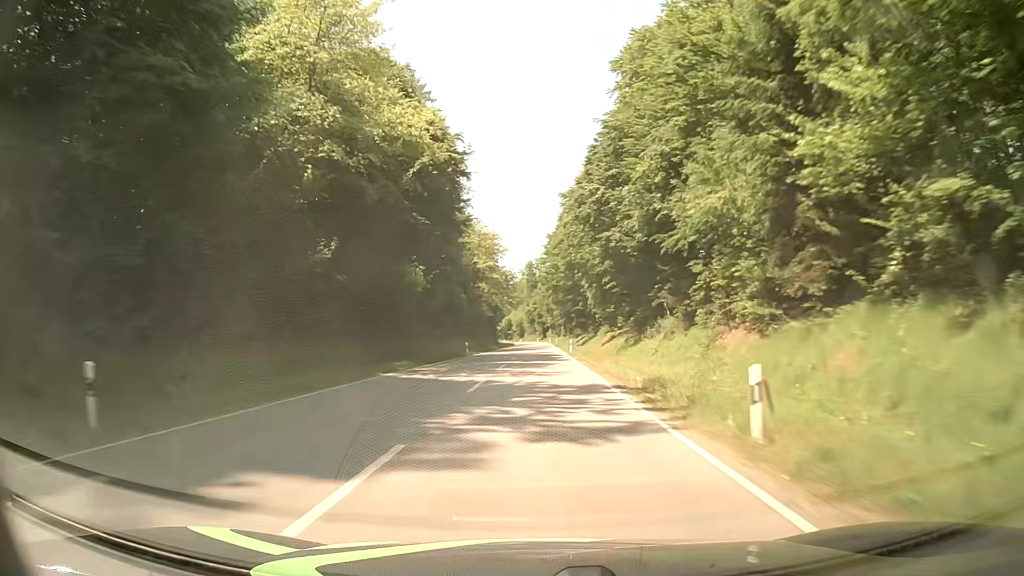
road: secondary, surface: asphalt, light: Day
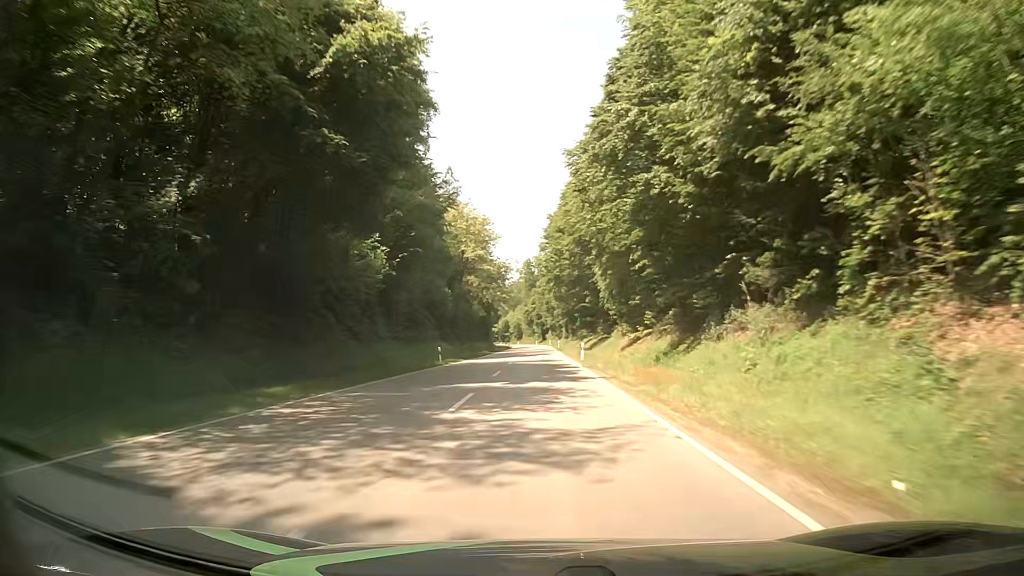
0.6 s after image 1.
(0.0, +15.8) m; 0°
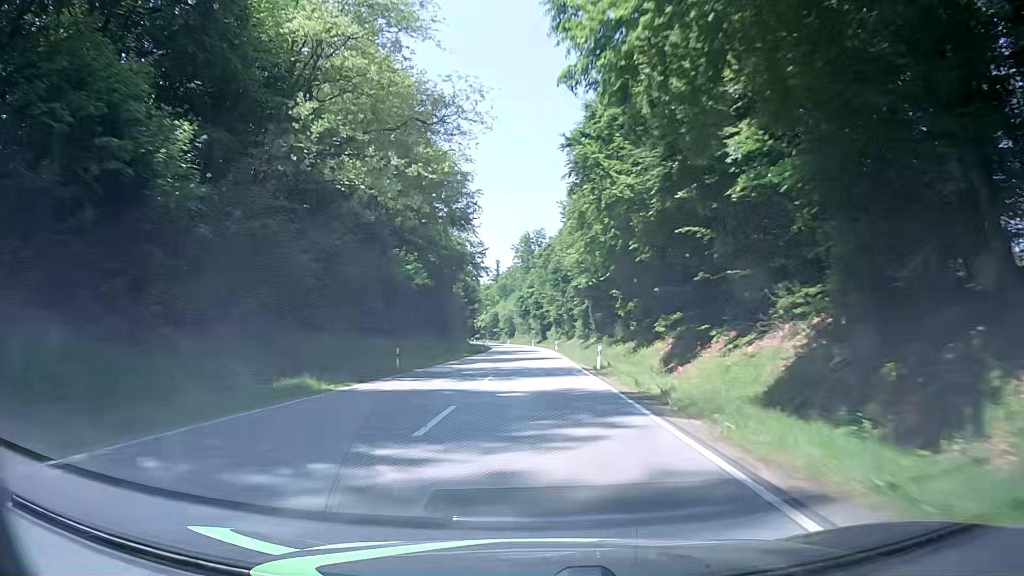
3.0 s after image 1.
(+0.3, +63.2) m; 0°
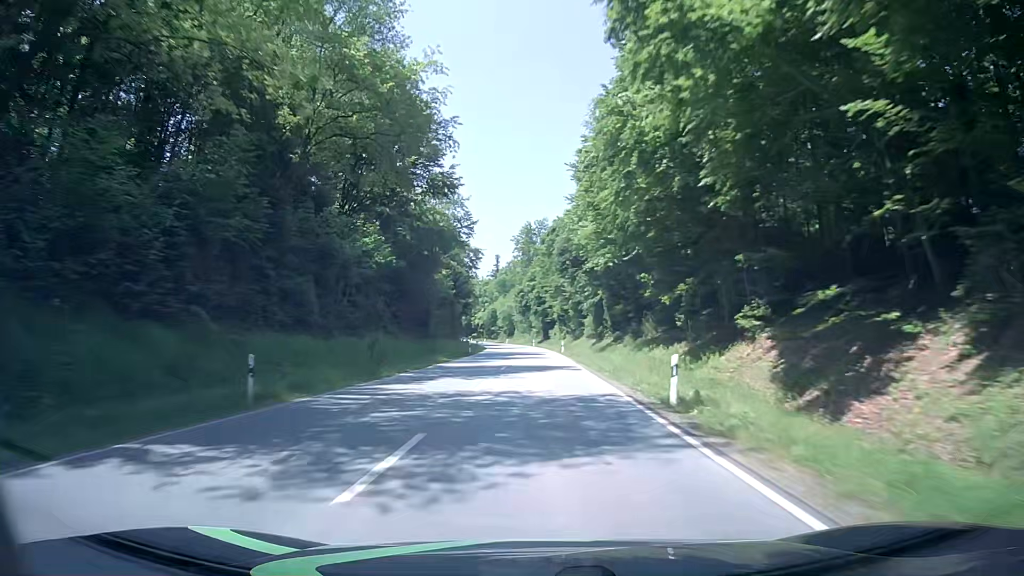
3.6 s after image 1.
(0.0, +15.8) m; 0°
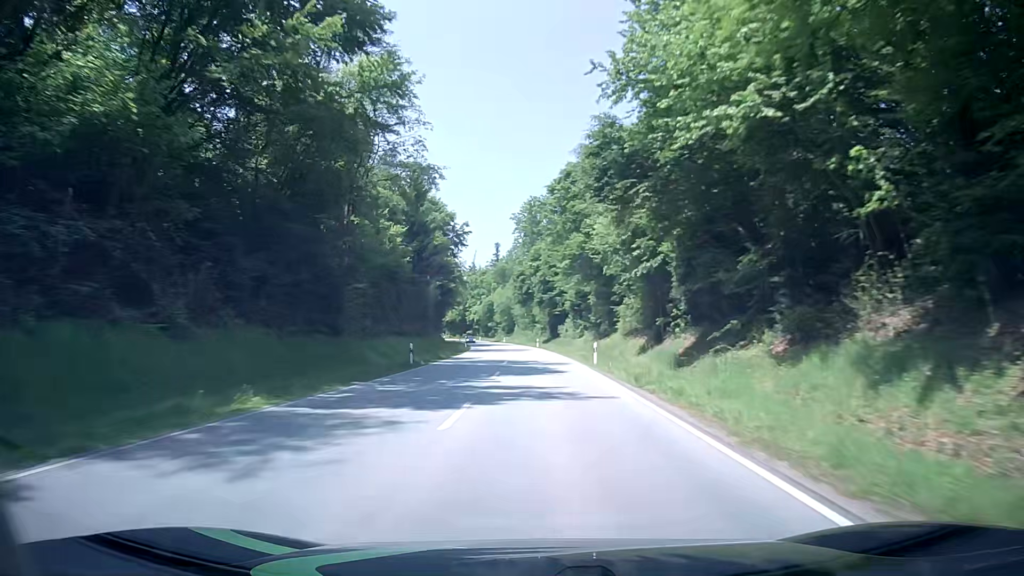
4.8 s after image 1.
(0.0, +31.6) m; 0°
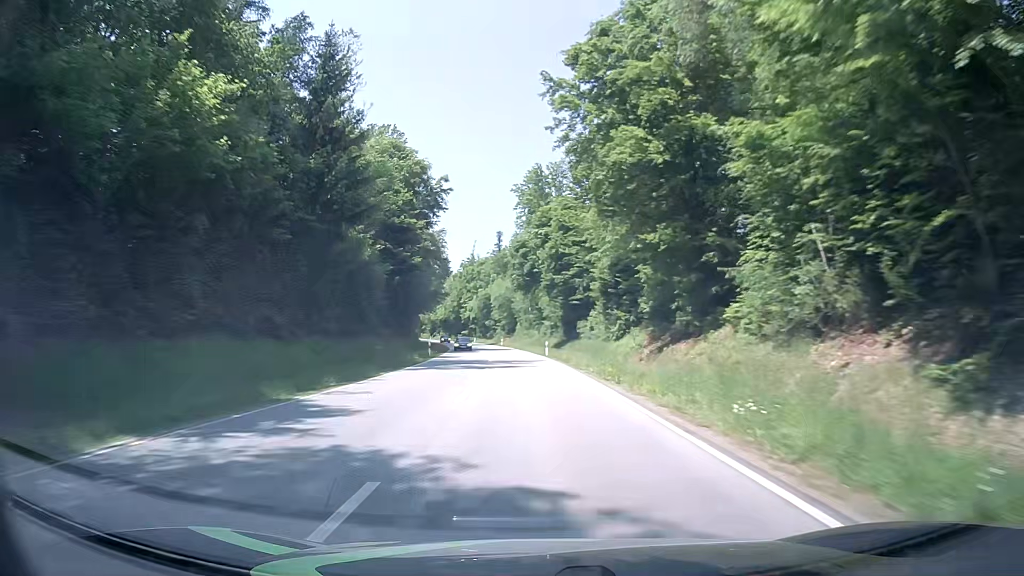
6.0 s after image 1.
(-0.1, +31.7) m; -1°
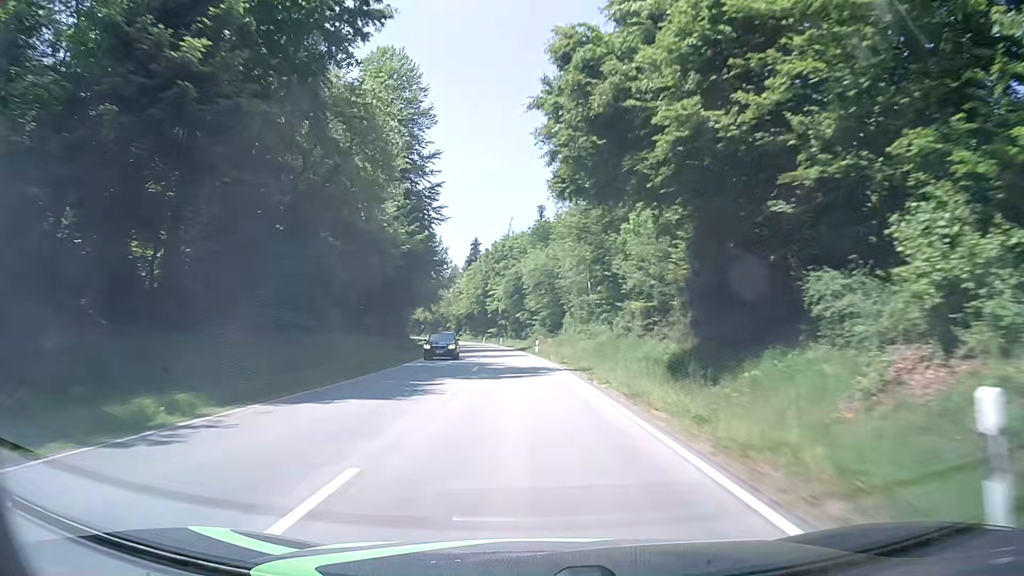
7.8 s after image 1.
(-1.5, +47.5) m; -4°
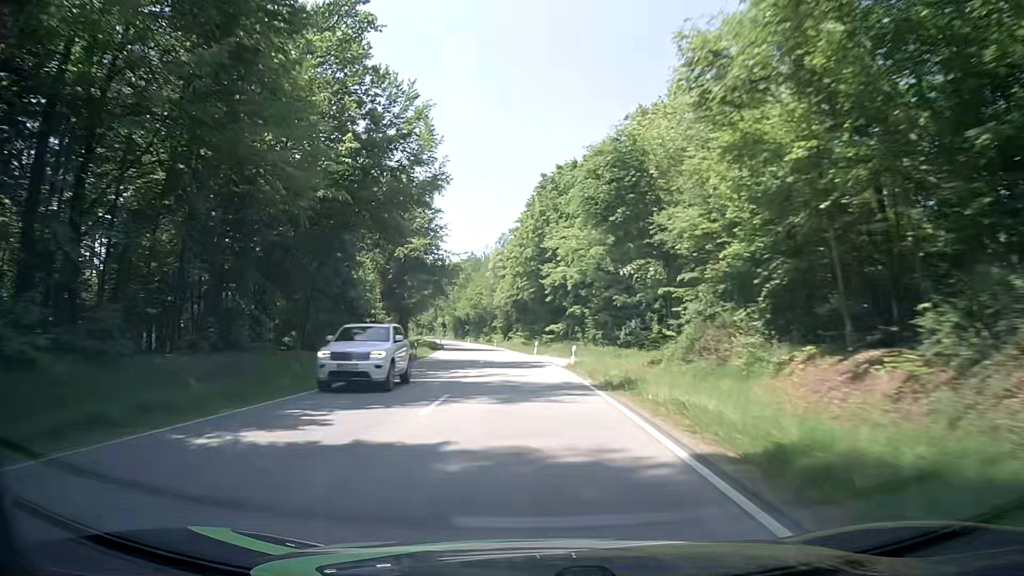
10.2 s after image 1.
(-3.4, +63.2) m; -6°
(0, +10) (0, +20) (-1, +30) (-1, +40) (-2, +50) (-3, +60) (-4, +70) (-5, +80) (-6, +90) (-8, +100) m
